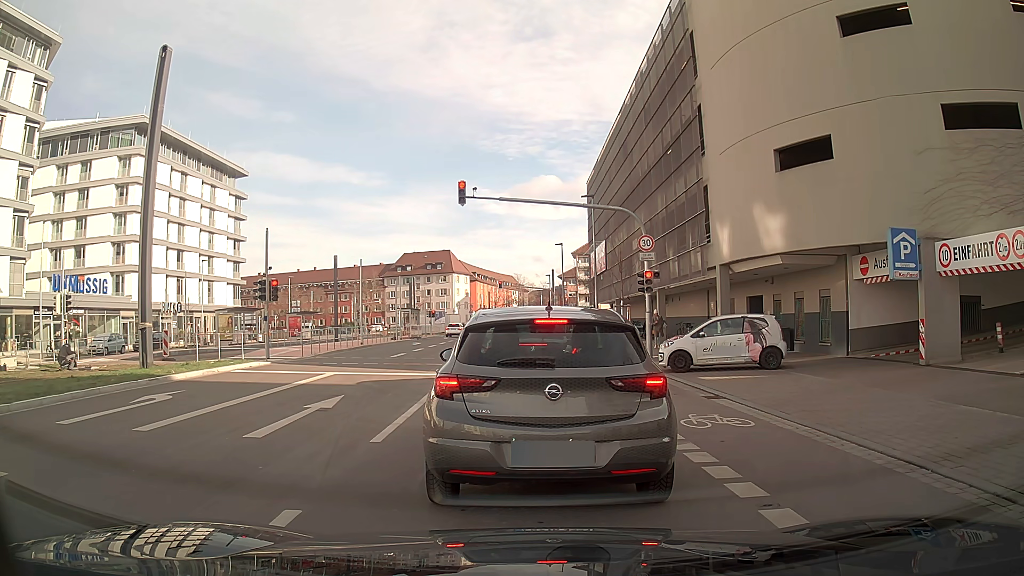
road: secondary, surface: asphalt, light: Day
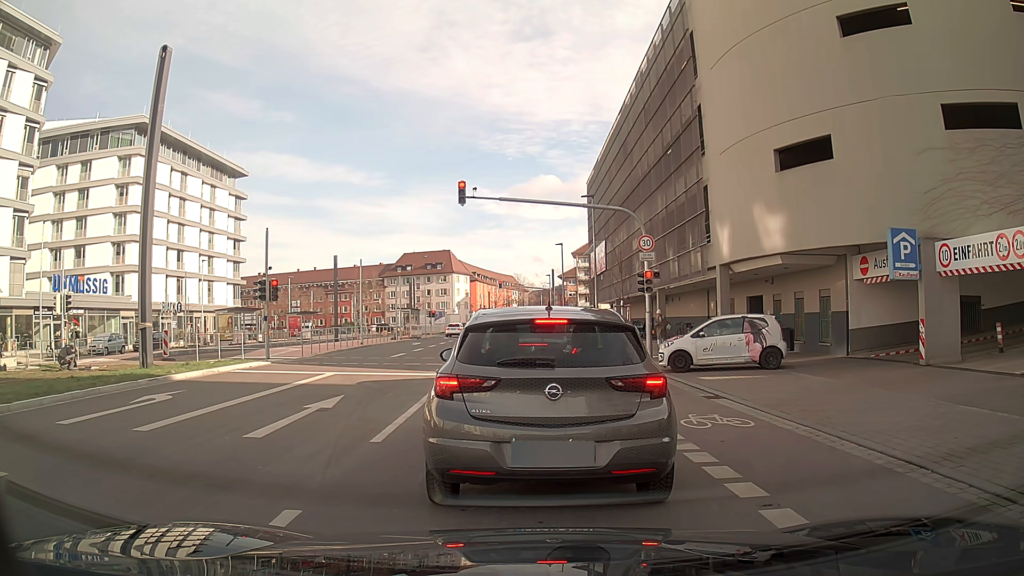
(0.0, 0.0) m; 0°
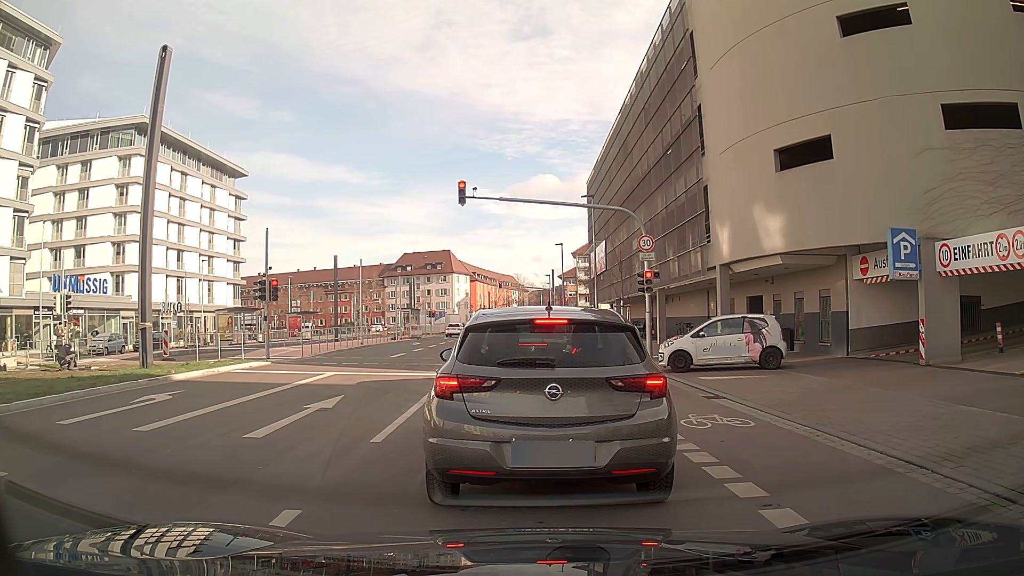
(0.0, 0.0) m; 0°
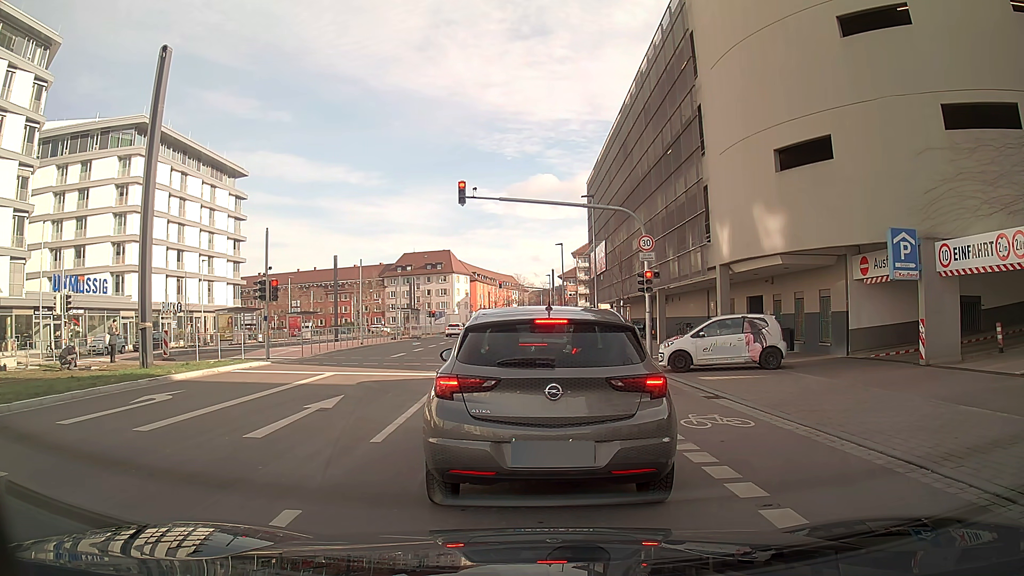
(0.0, 0.0) m; 0°
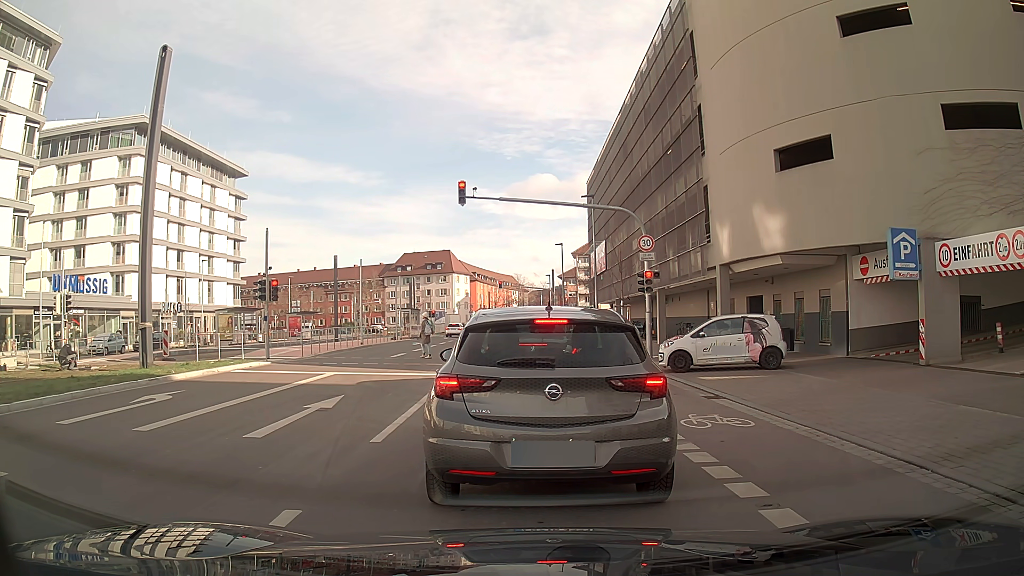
(0.0, 0.0) m; 0°
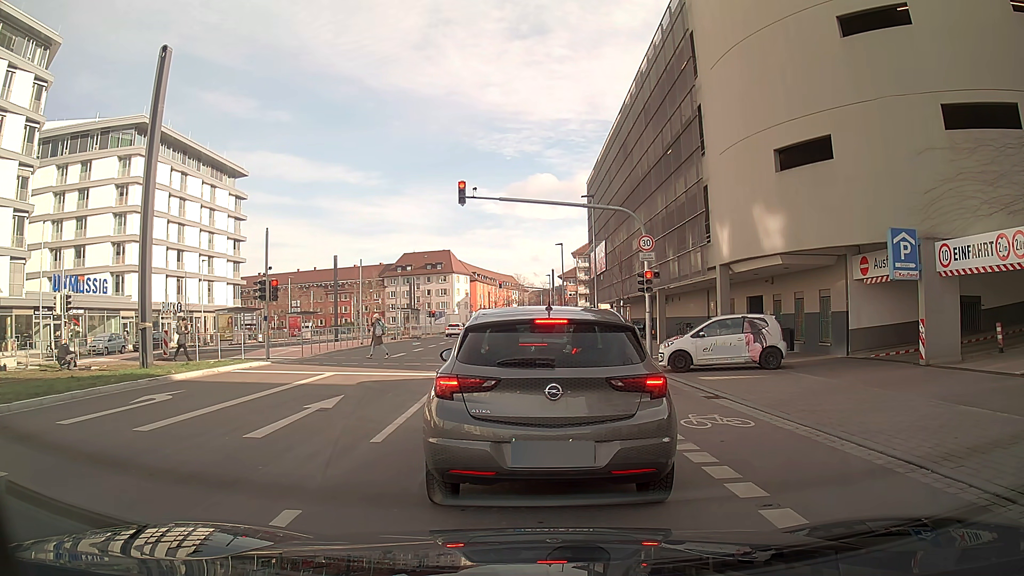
(0.0, 0.0) m; 0°
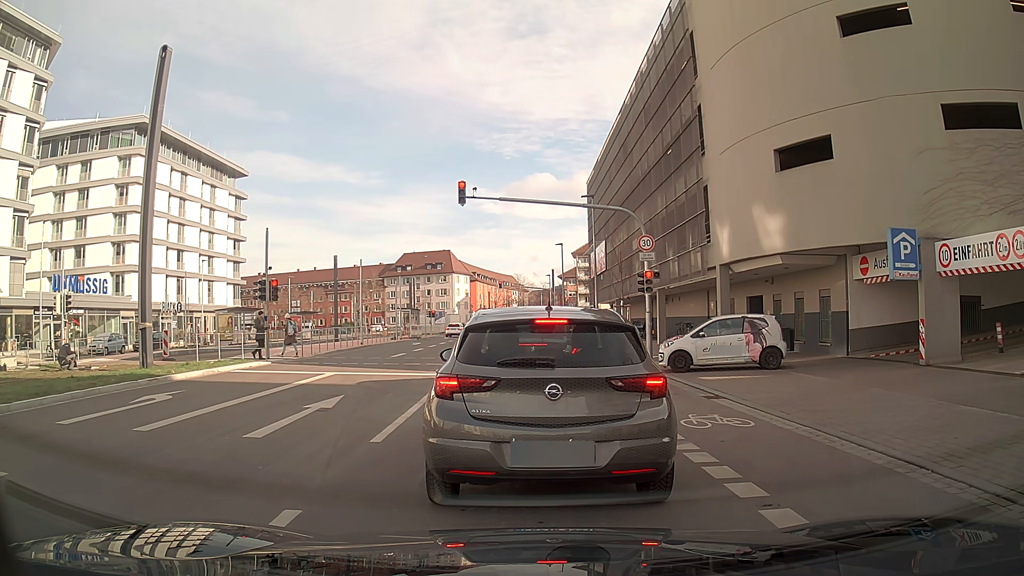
(0.0, 0.0) m; 0°
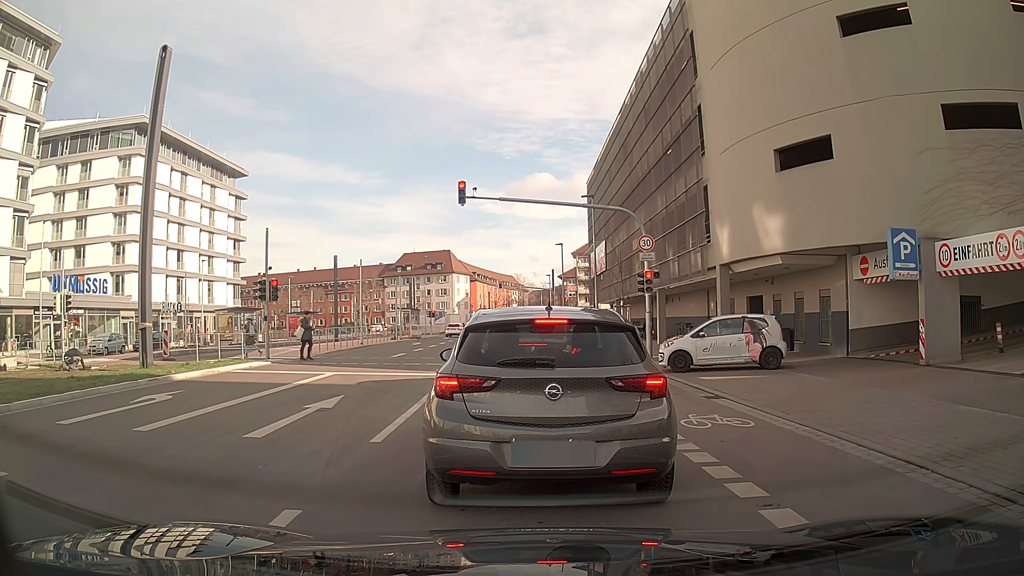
(0.0, 0.0) m; 0°
(0, +10) (-1, +20) (-2, +30) (-3, +40) (-4, +50) (-4, +60) (-5, +70) (-6, +80) (-6, +90) (-6, +100) m
